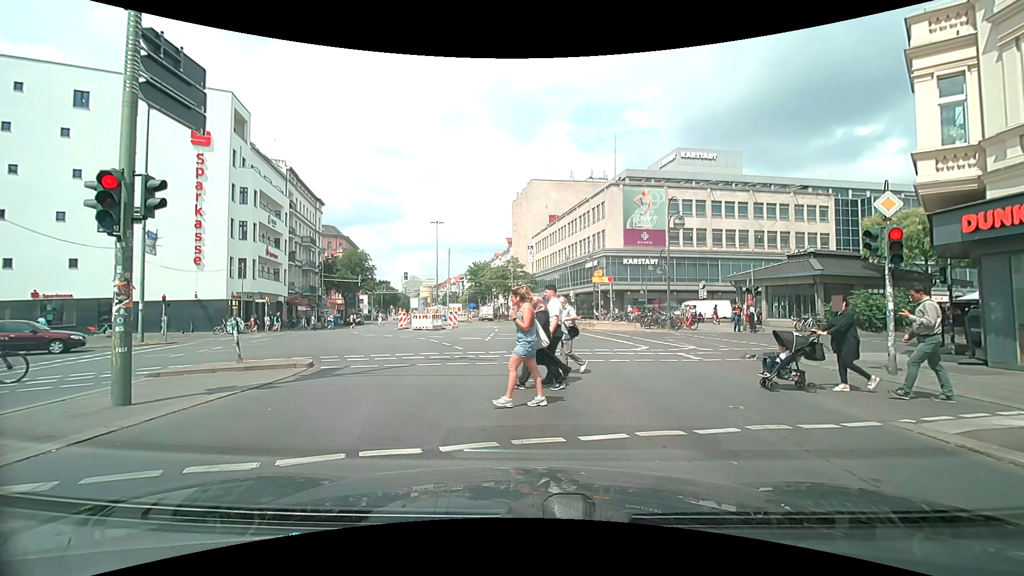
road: secondary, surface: asphalt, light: Day
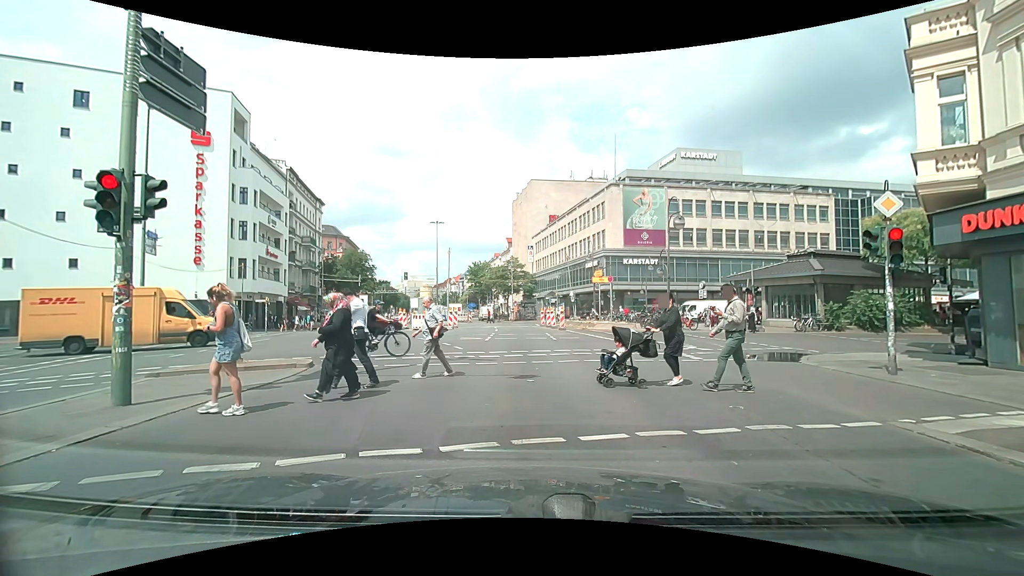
(0.0, 0.0) m; 0°
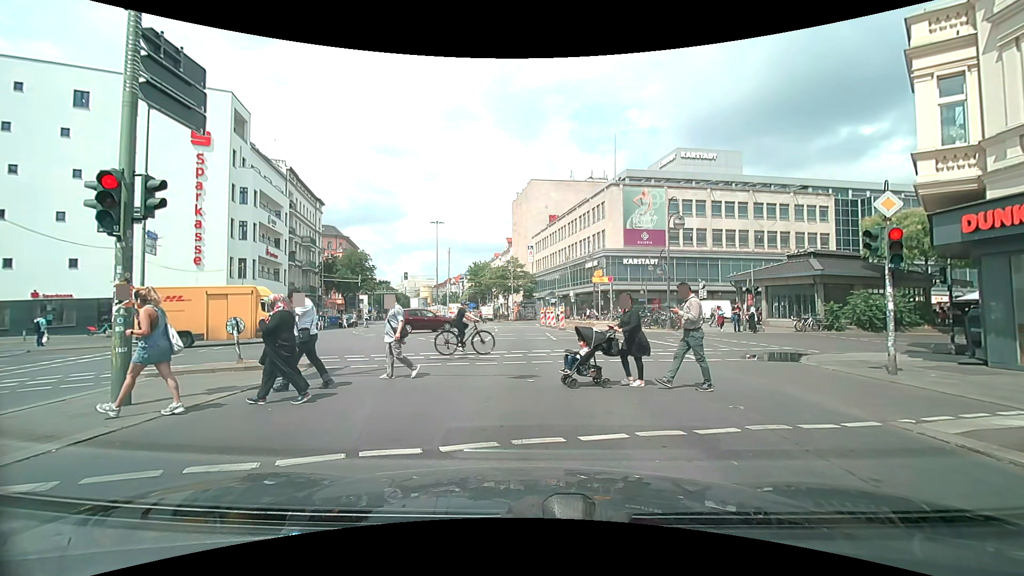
(0.0, 0.0) m; 0°
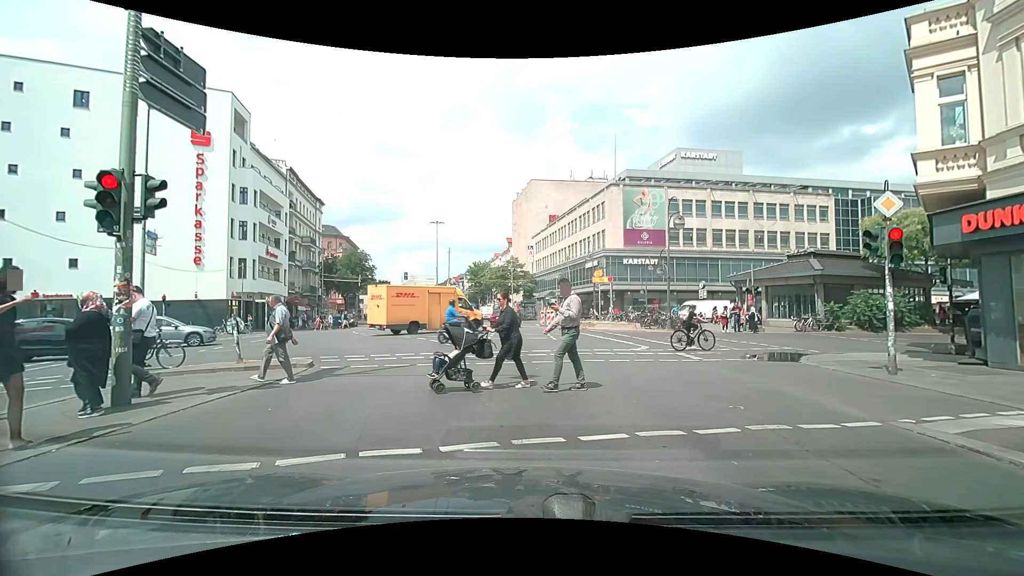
(0.0, 0.0) m; 0°
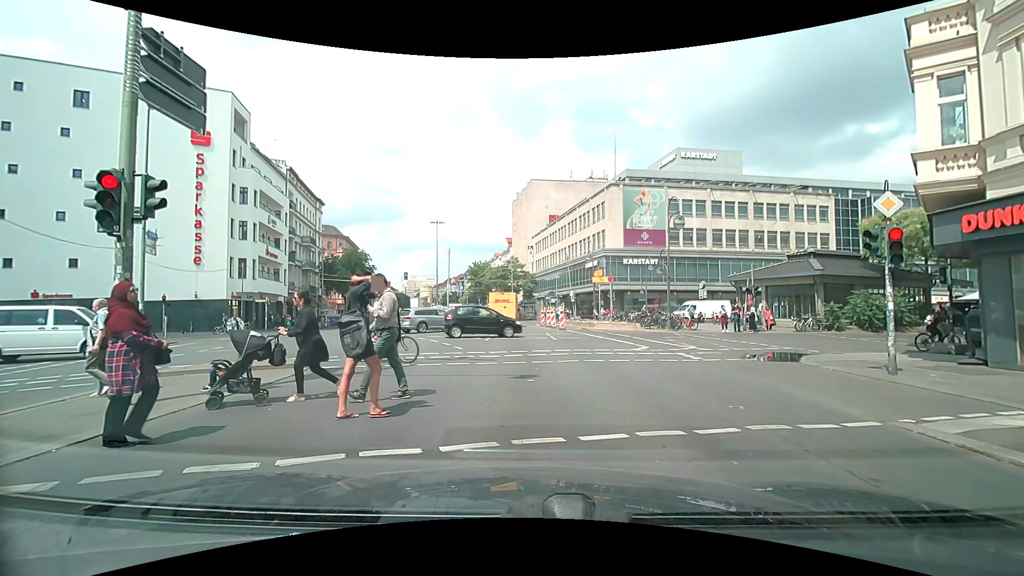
(0.0, 0.0) m; 0°
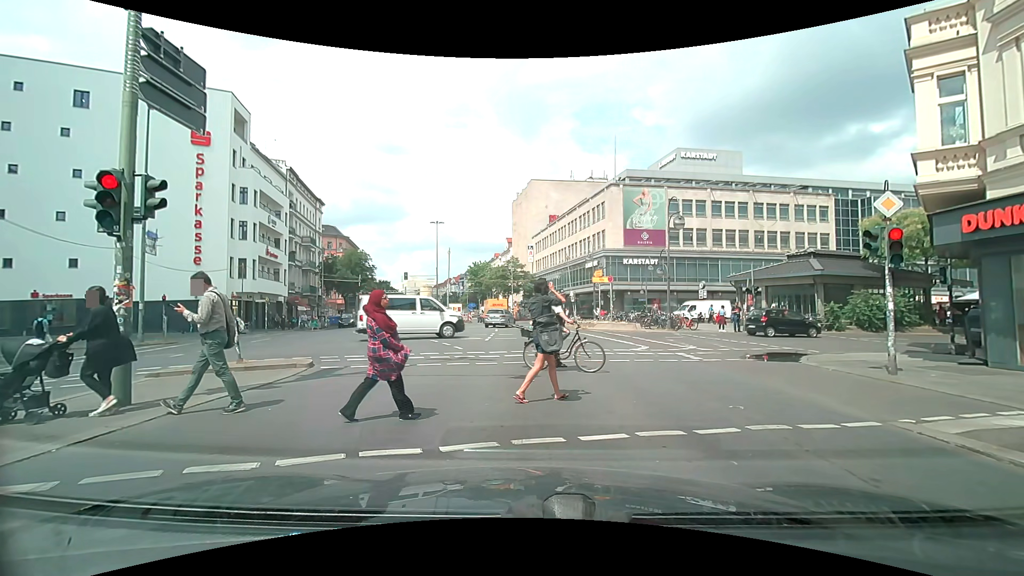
(0.0, 0.0) m; 0°
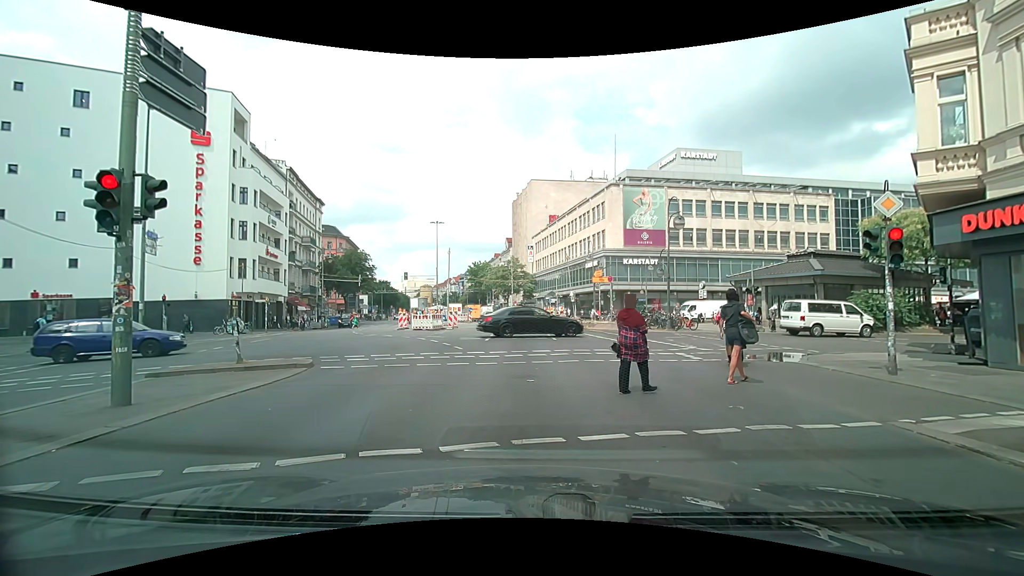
(0.0, 0.0) m; 0°
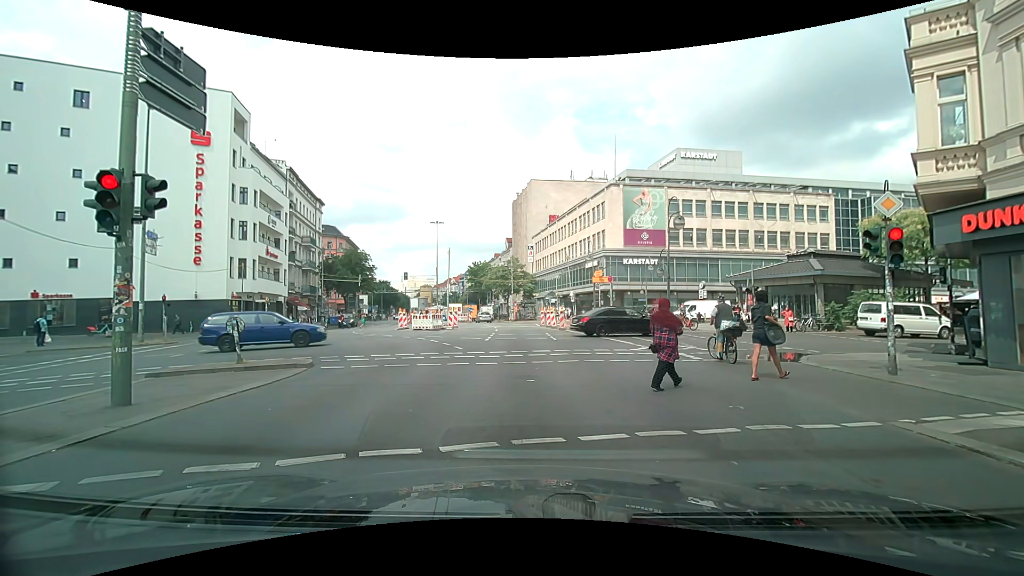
(0.0, 0.0) m; 0°
